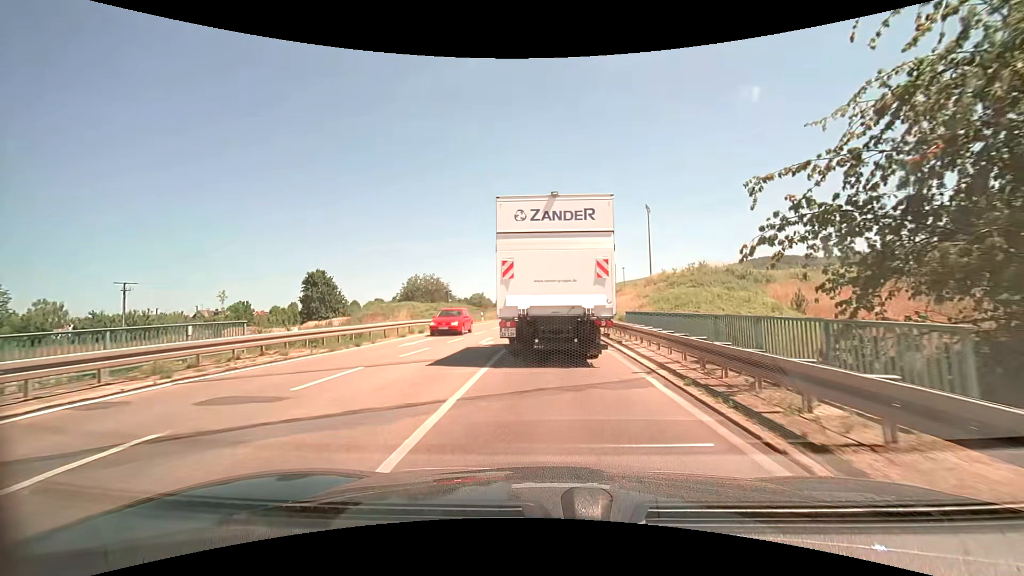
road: primary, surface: asphalt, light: Day
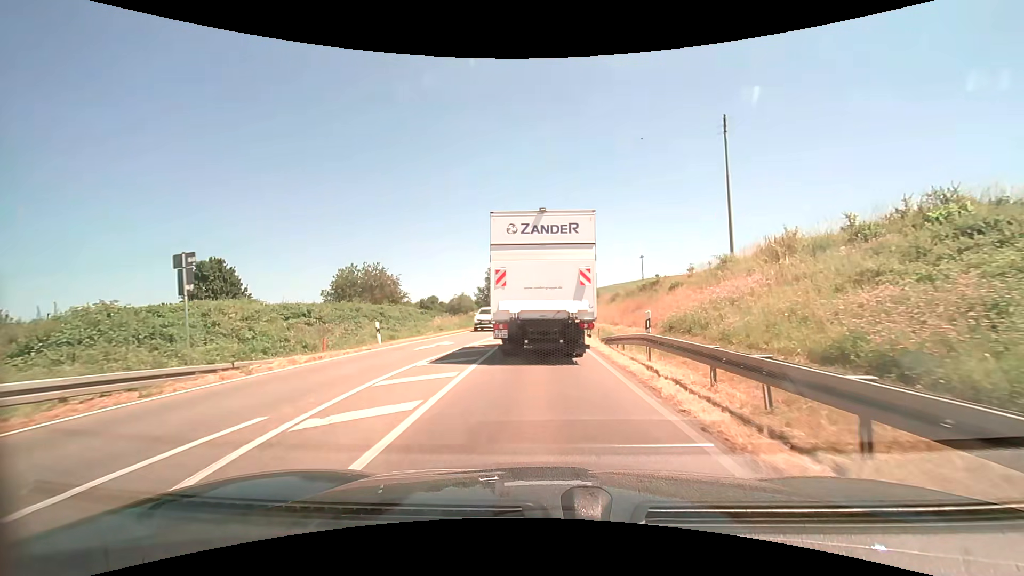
(+0.3, +29.2) m; 0°
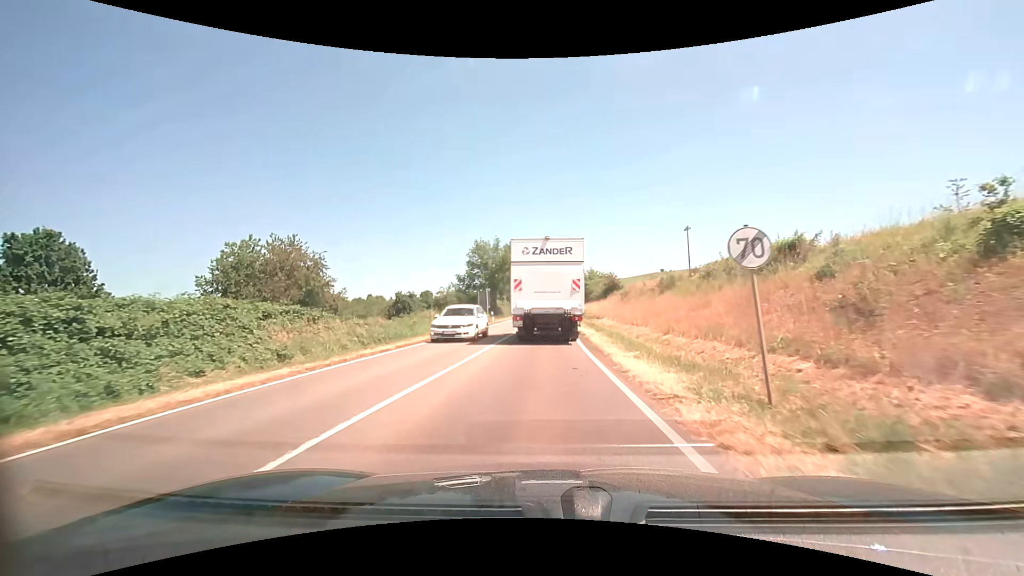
(+0.1, +25.0) m; 0°
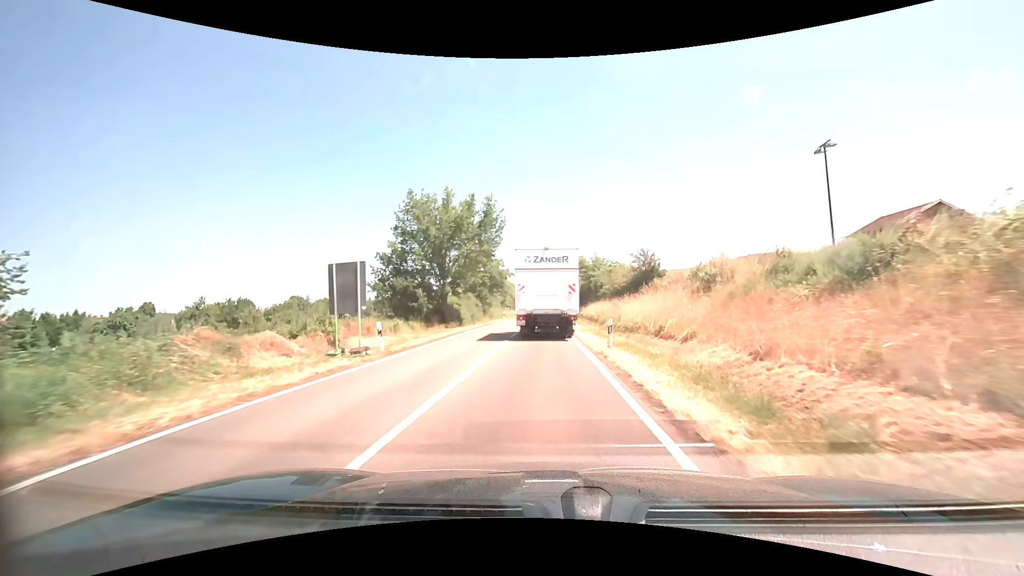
(+0.2, +30.0) m; +1°
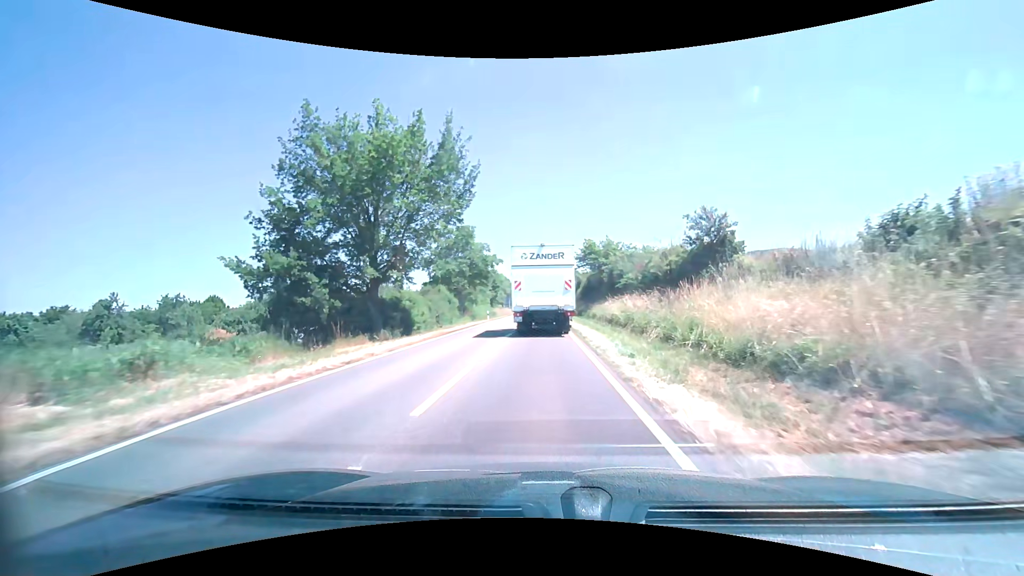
(+0.1, +16.6) m; 0°
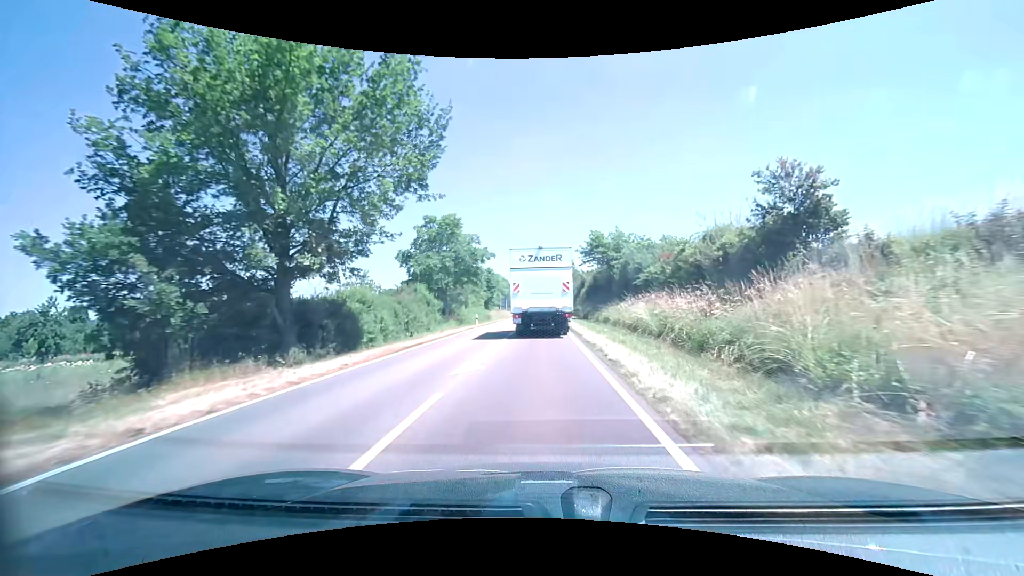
(0.0, +8.4) m; 0°
(0, +10) (0, +20) (0, +30) (0, +40) (0, +50) (0, +60) (0, +70) (0, +80) (0, +90) (0, +100) m
